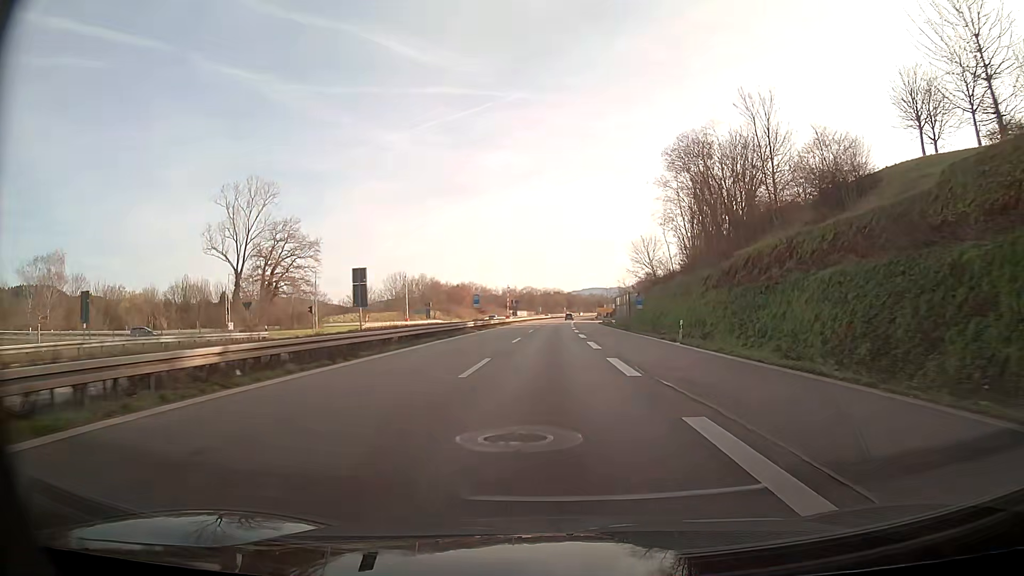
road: trunk_link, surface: asphalt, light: Day
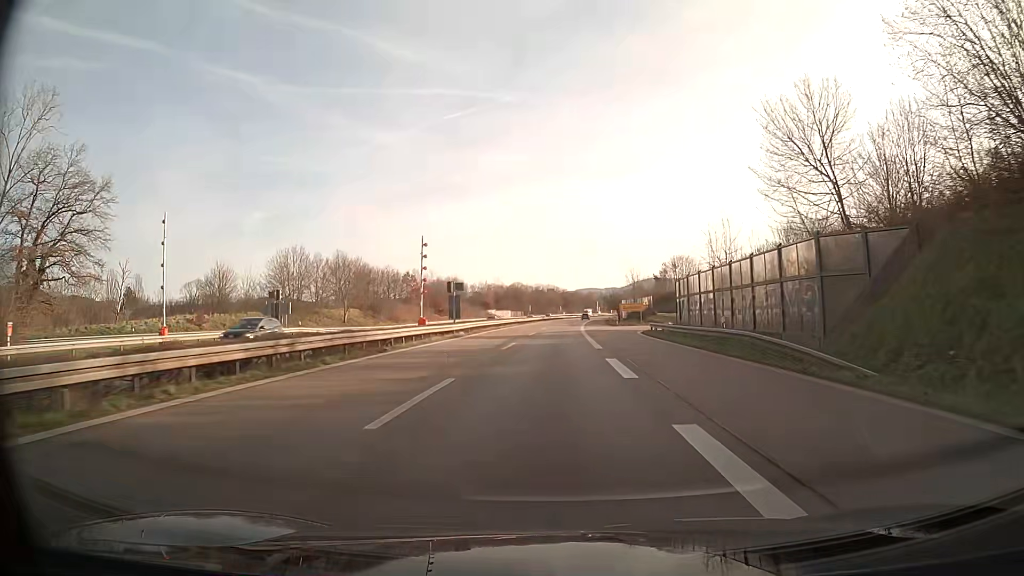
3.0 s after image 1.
(+0.2, +60.7) m; 0°
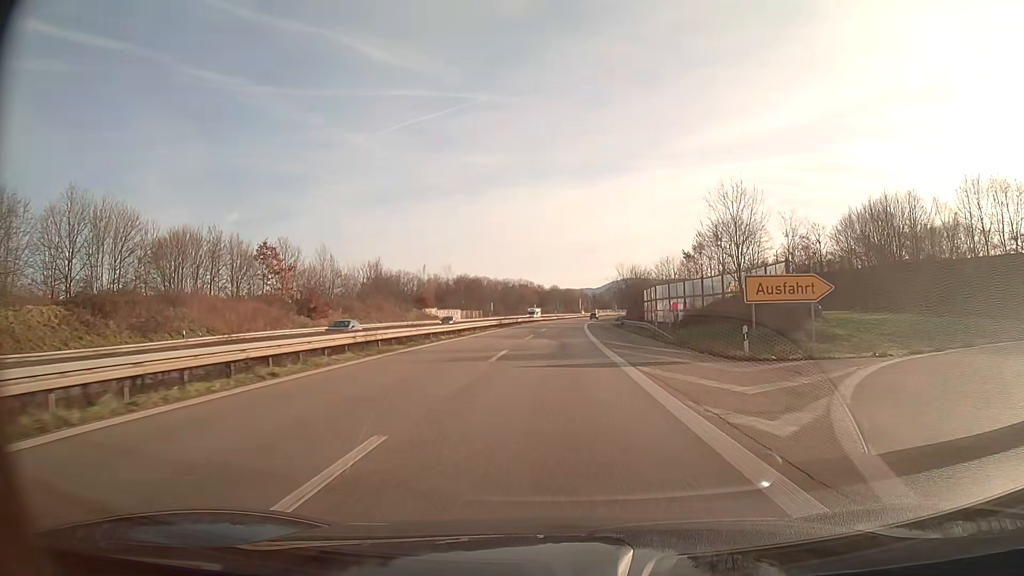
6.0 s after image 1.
(+0.9, +60.7) m; +2°
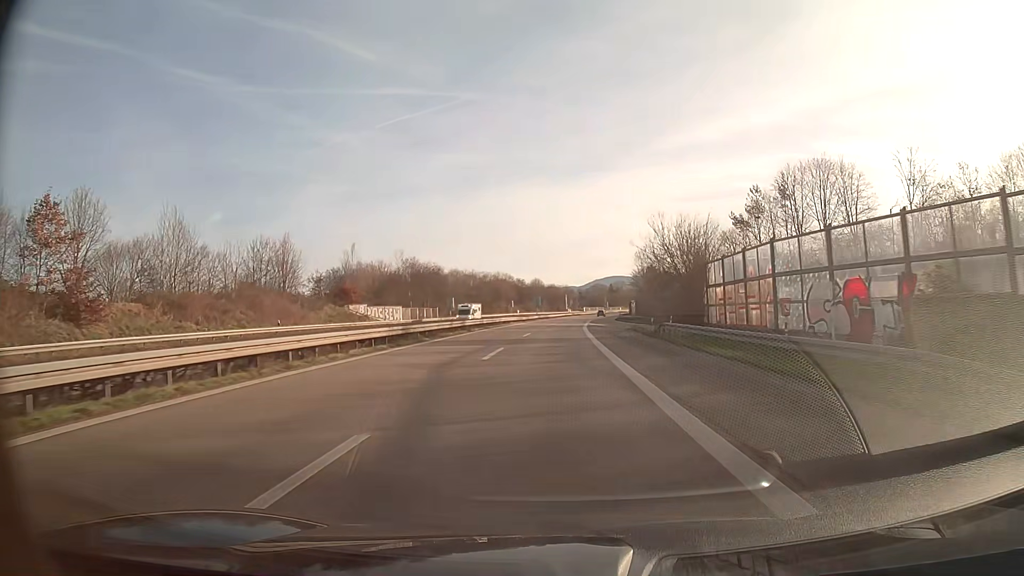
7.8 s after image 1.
(+0.4, +36.4) m; +1°
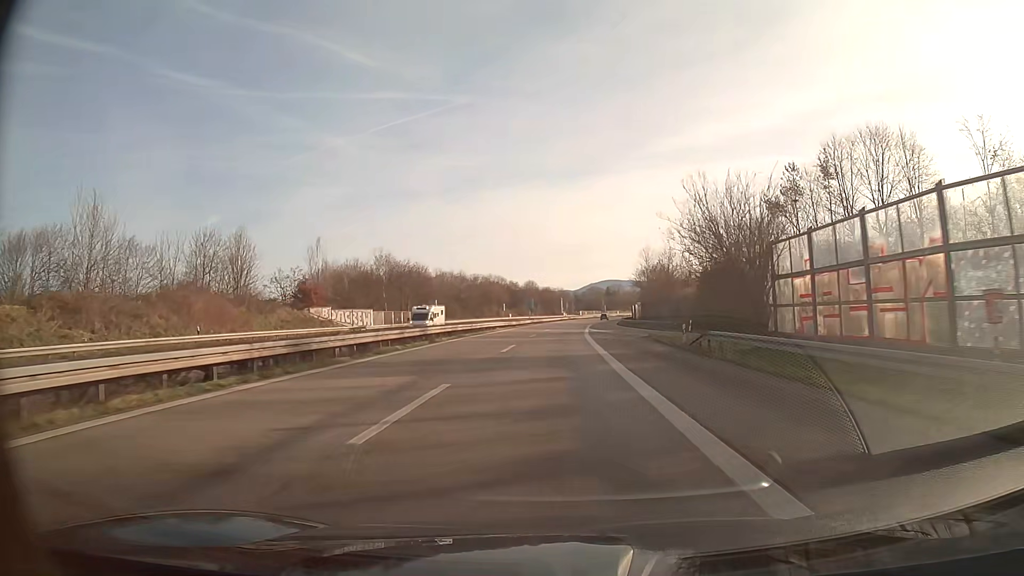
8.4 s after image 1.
(0.0, +12.1) m; 0°
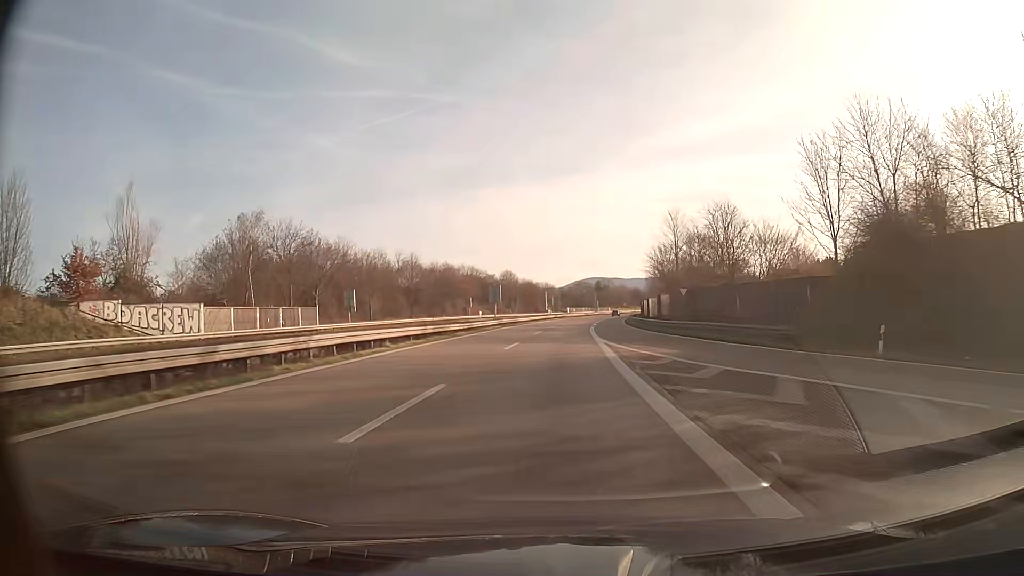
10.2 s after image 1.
(+0.4, +36.4) m; +1°
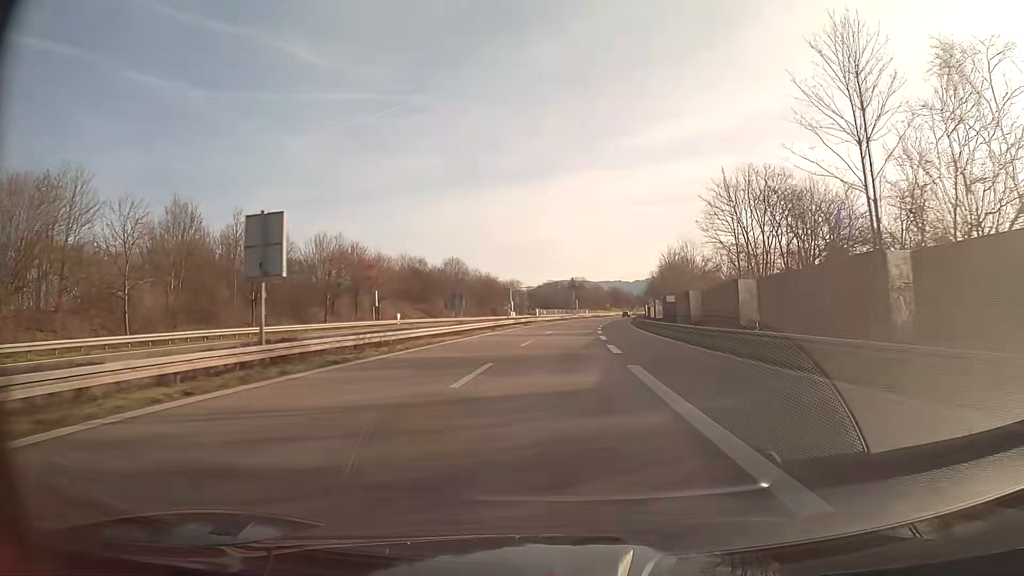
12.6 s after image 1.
(+1.0, +48.5) m; +3°
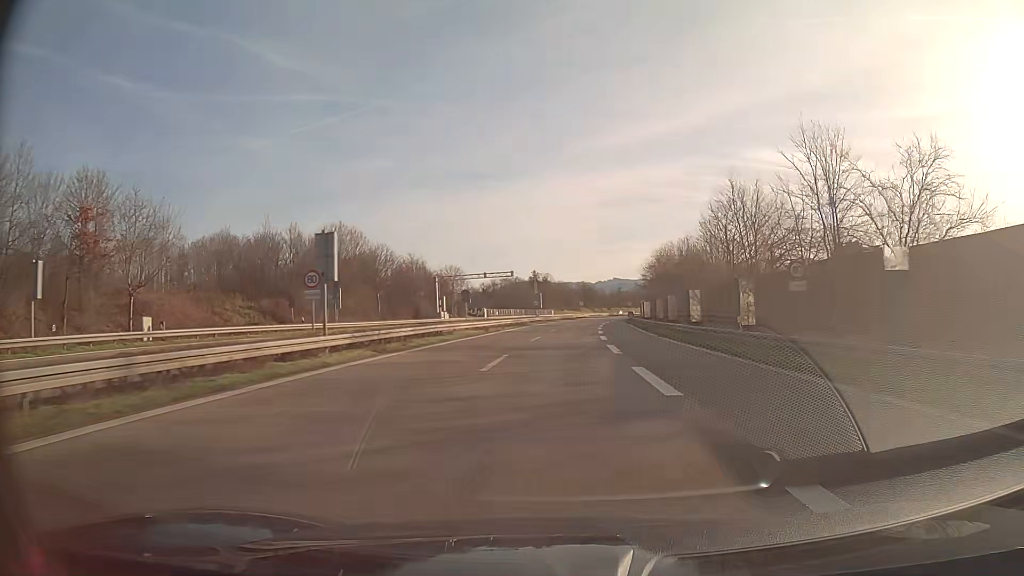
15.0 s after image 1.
(+1.4, +48.5) m; +3°
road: trunk
